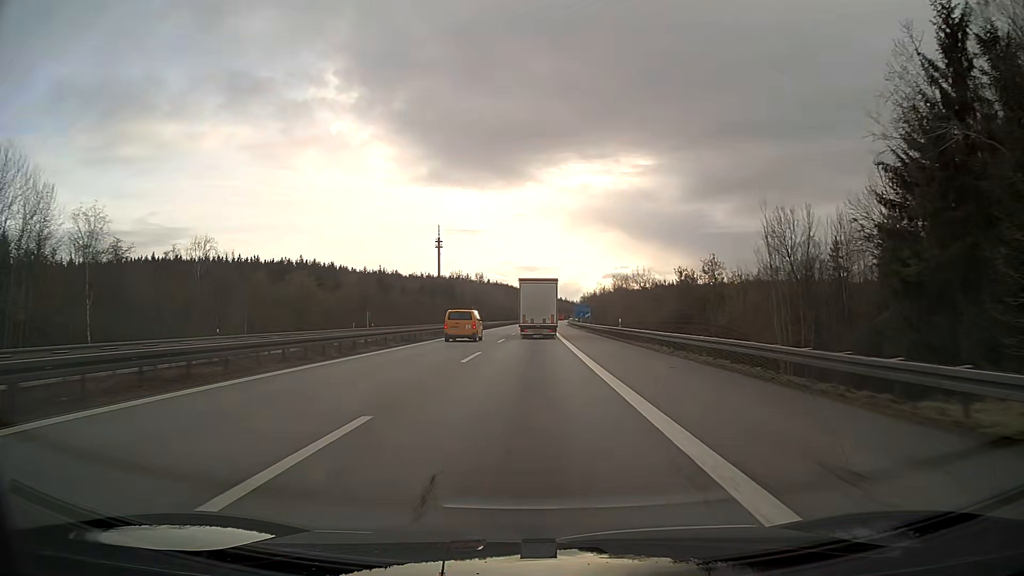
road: motorway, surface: asphalt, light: Day
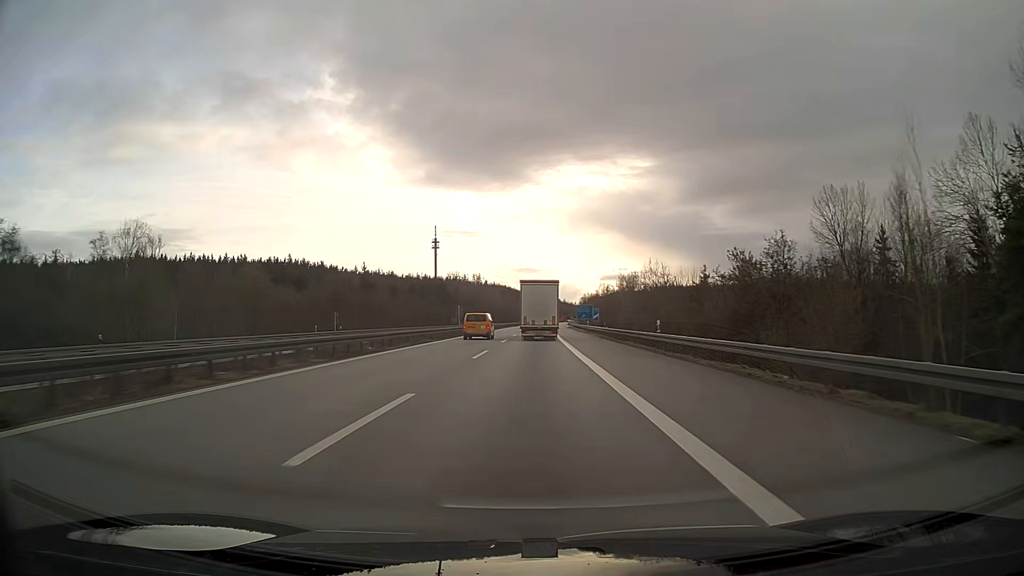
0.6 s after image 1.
(0.0, +15.0) m; 0°
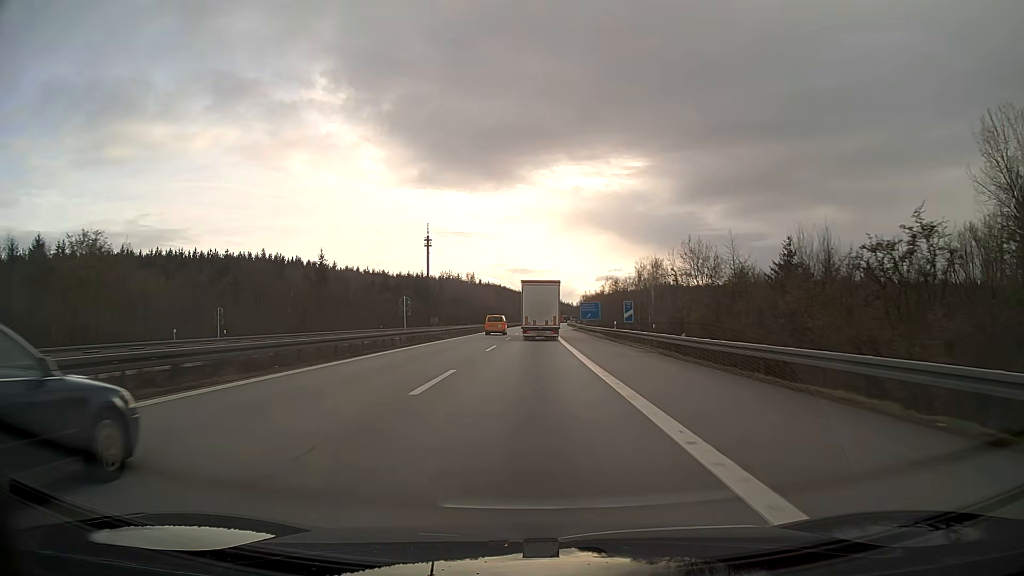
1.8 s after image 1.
(+0.1, +30.0) m; 0°
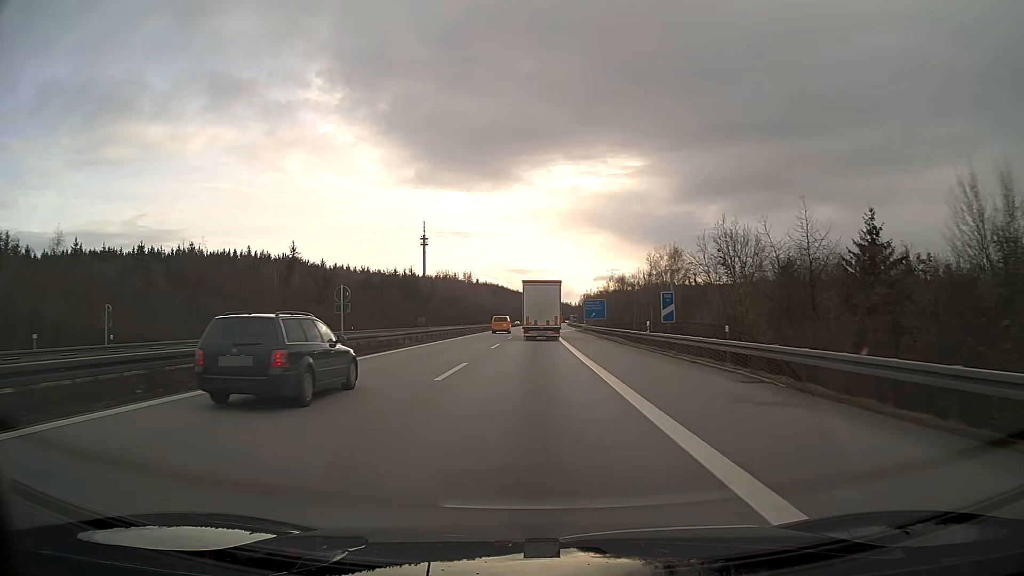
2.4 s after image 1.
(0.0, +15.0) m; 0°
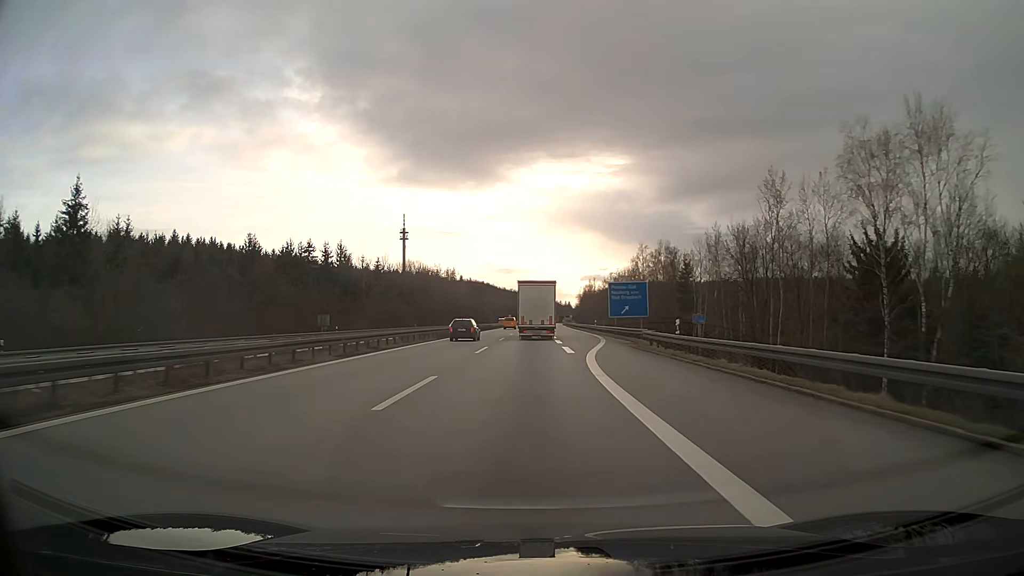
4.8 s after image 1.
(+0.5, +59.1) m; +1°
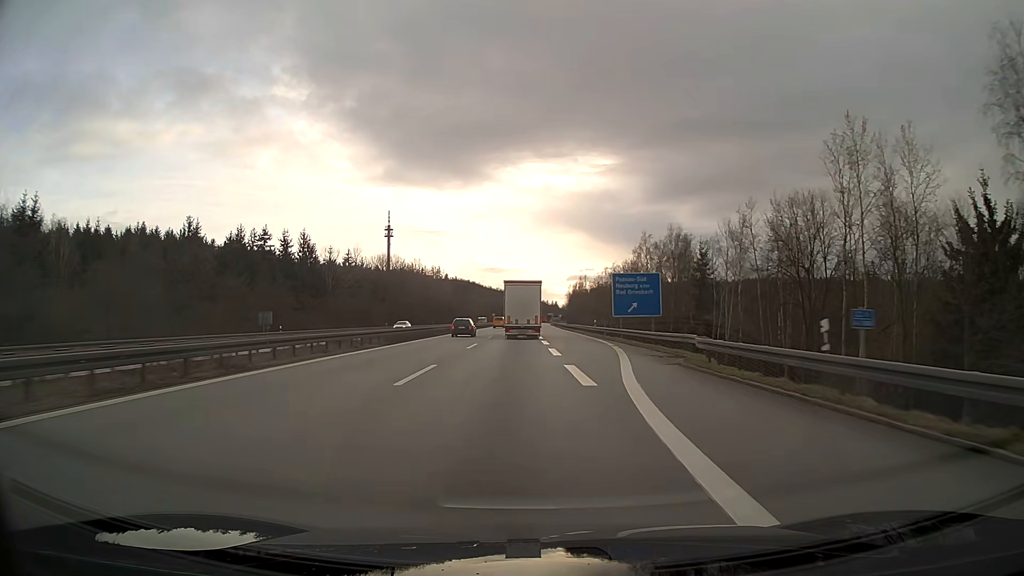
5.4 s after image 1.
(+0.1, +14.3) m; +1°
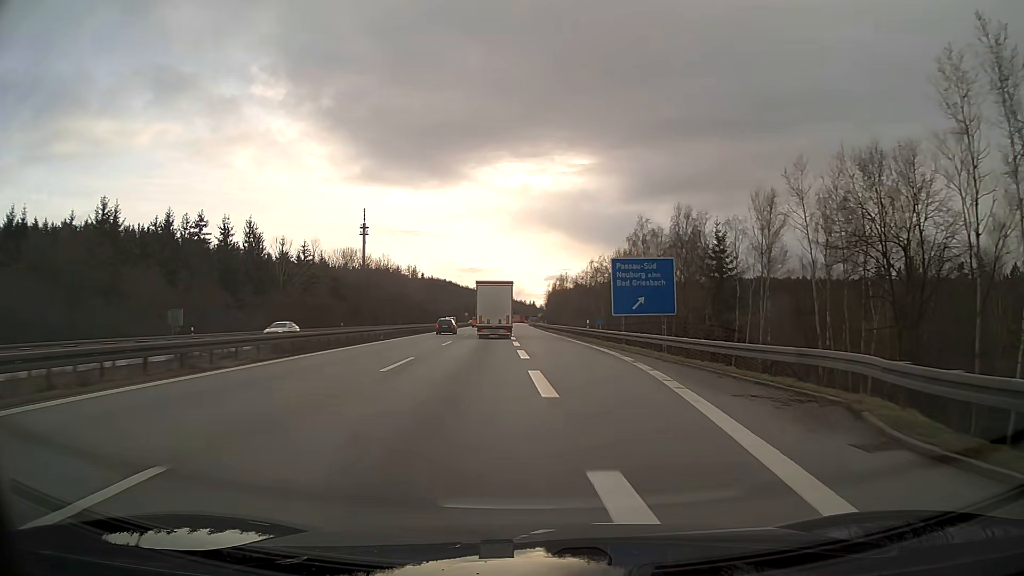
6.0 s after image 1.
(+0.2, +14.2) m; +2°
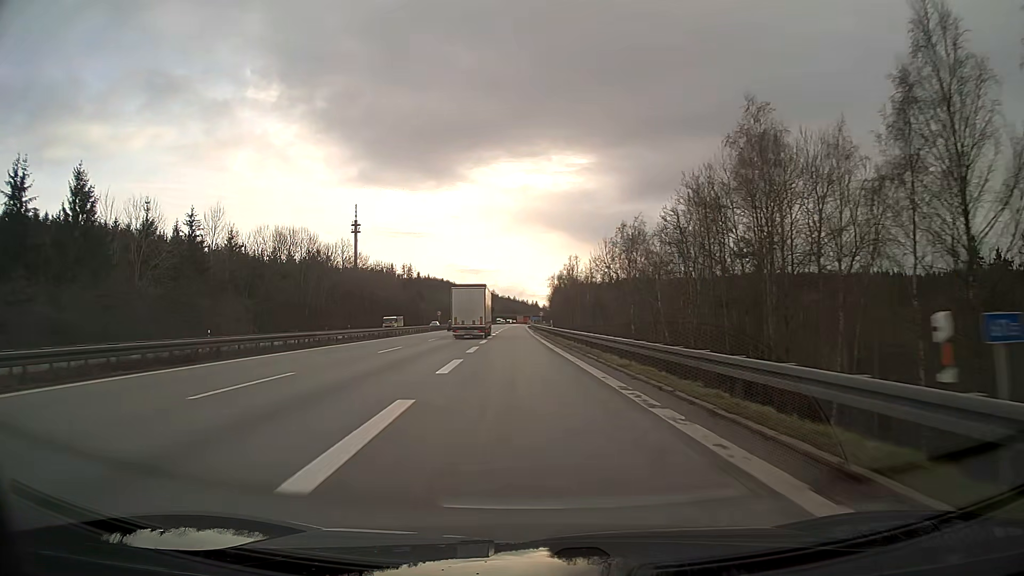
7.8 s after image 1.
(0.0, +42.5) m; -1°
